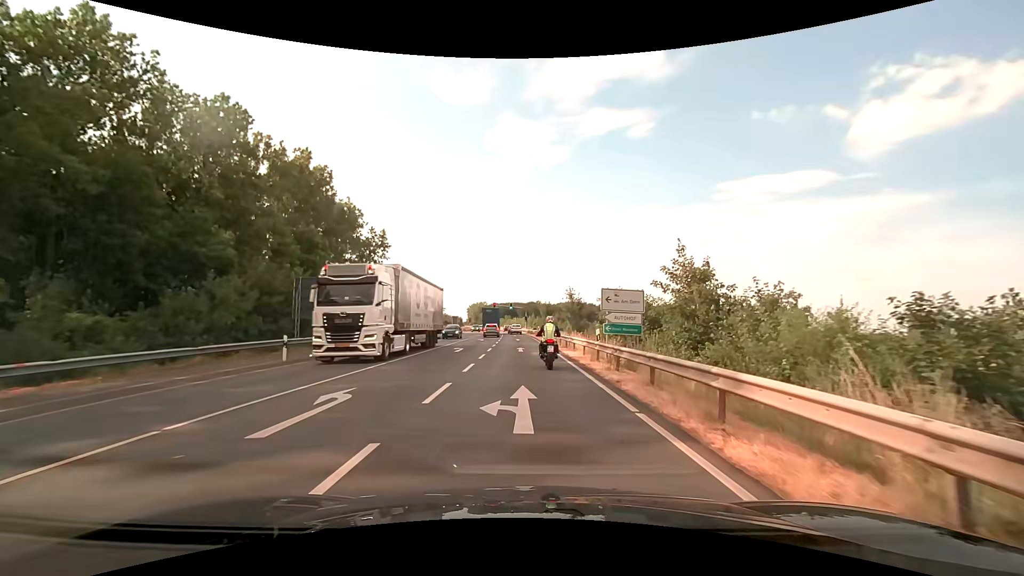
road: secondary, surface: asphalt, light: Day
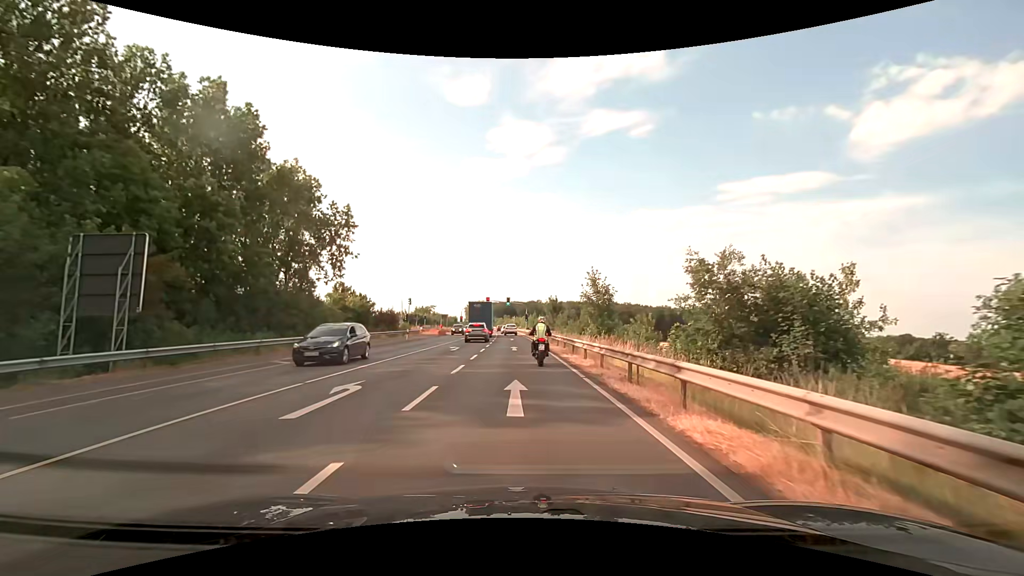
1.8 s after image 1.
(0.0, +18.9) m; 0°
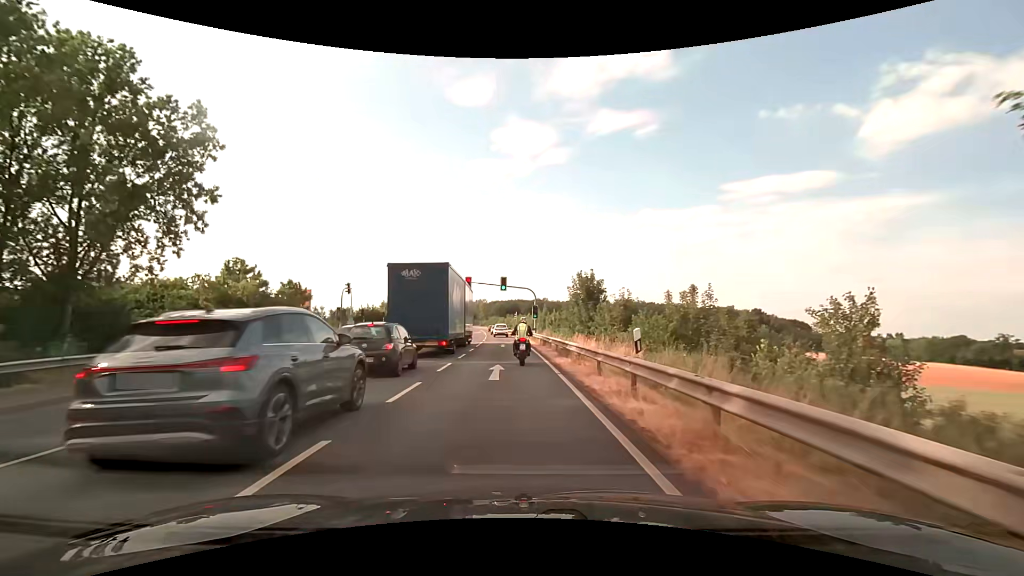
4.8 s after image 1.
(-0.1, +35.2) m; 0°
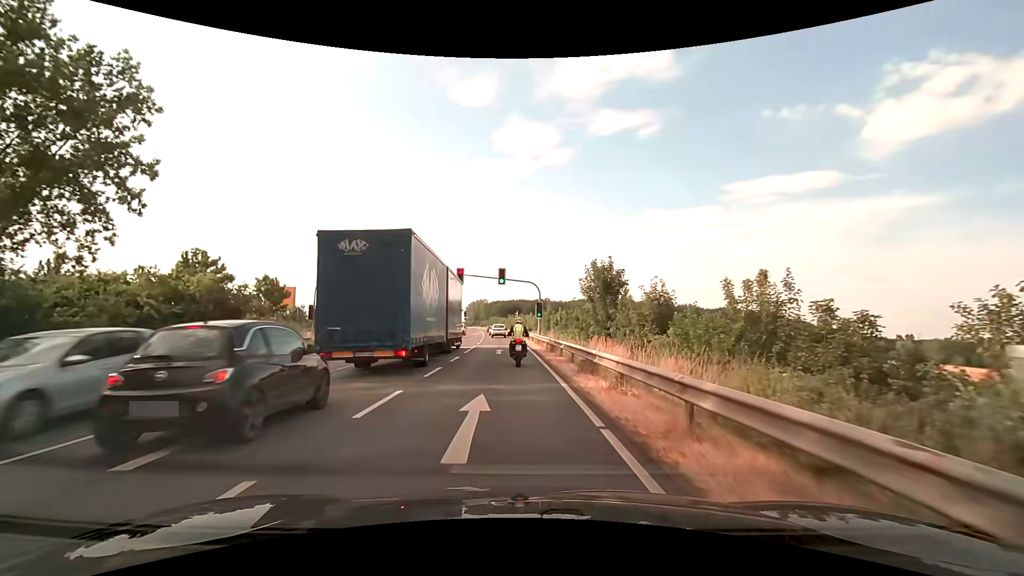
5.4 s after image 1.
(0.0, +7.5) m; 0°
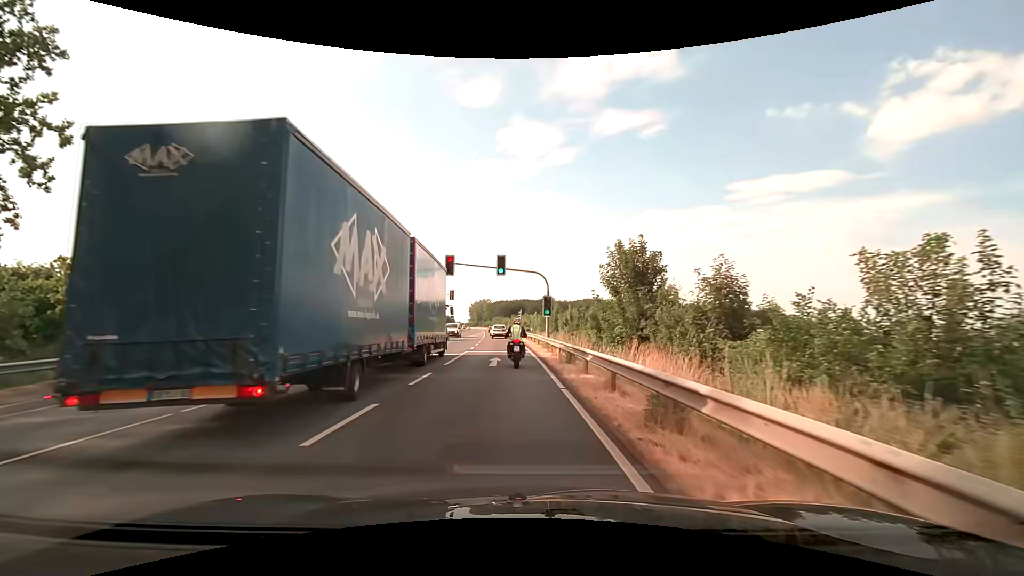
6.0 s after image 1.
(0.0, +7.7) m; 0°
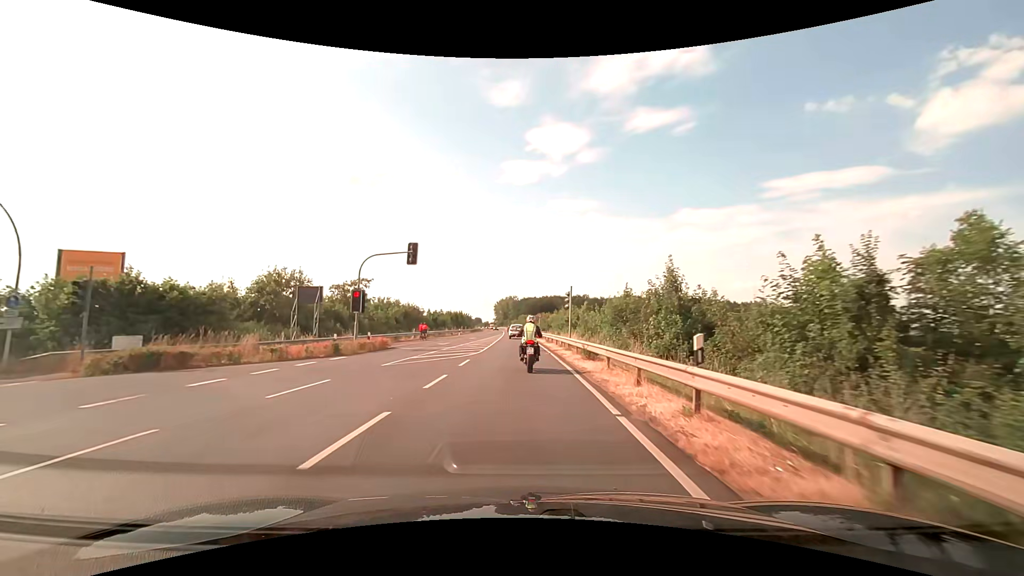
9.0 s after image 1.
(-1.3, +39.2) m; -3°
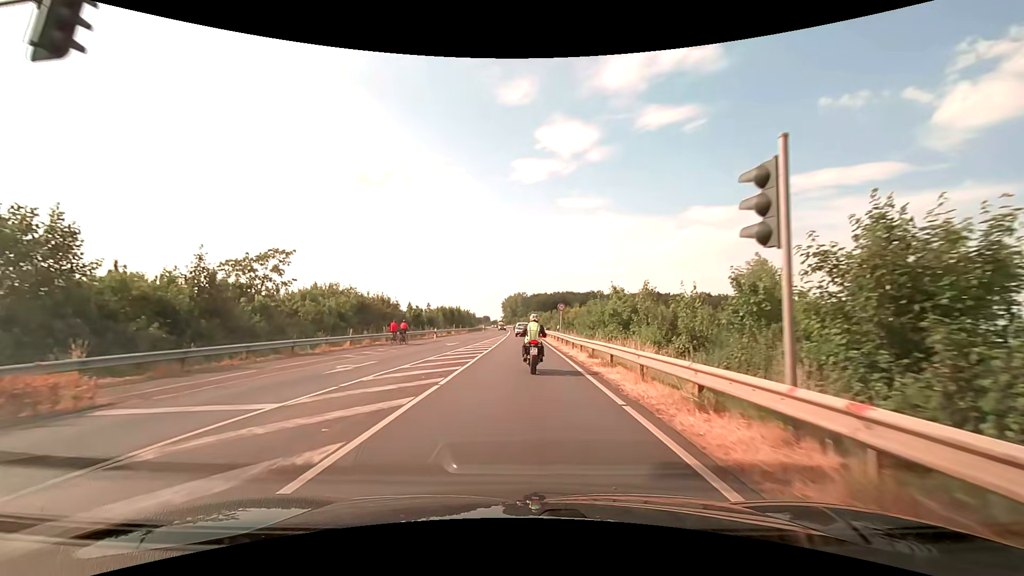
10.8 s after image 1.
(-0.3, +23.7) m; -1°
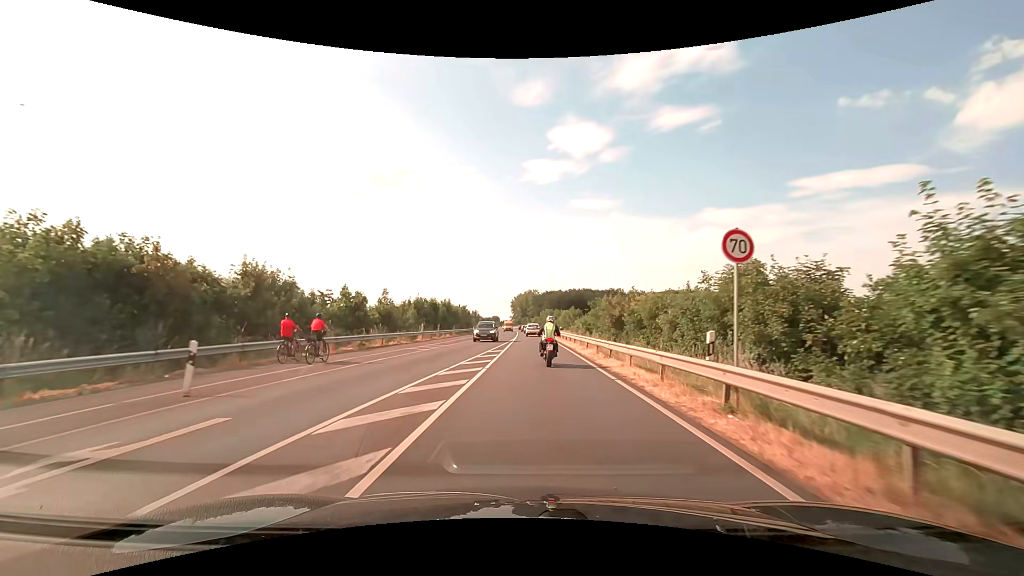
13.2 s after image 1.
(-0.5, +31.7) m; -1°
(0, +10) (0, +20) (0, +30) (+1, +40) (+1, +50) (+1, +60) (+1, +70) (+1, +80) (+1, +90) (+1, +100) m
